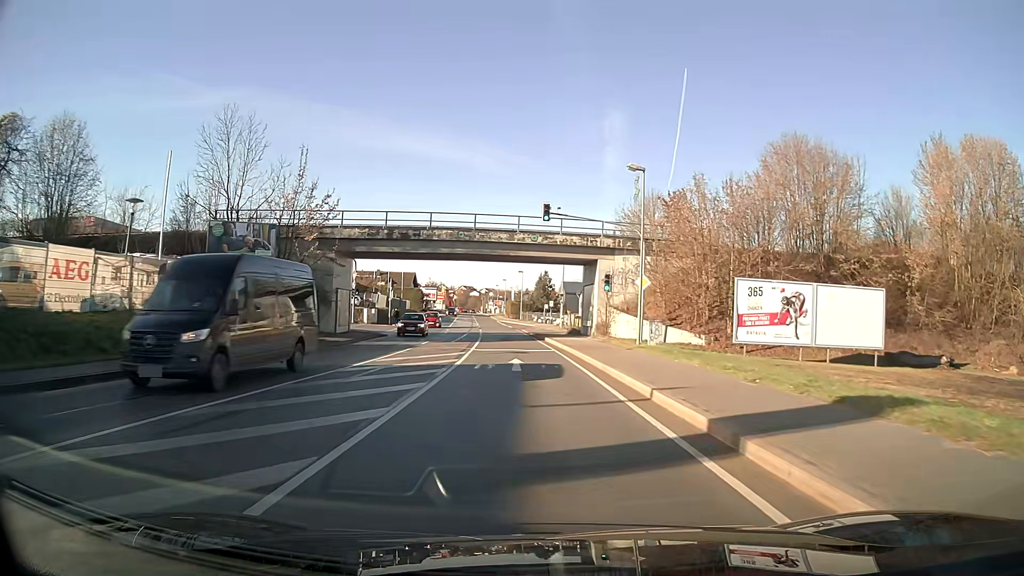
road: primary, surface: asphalt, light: Day
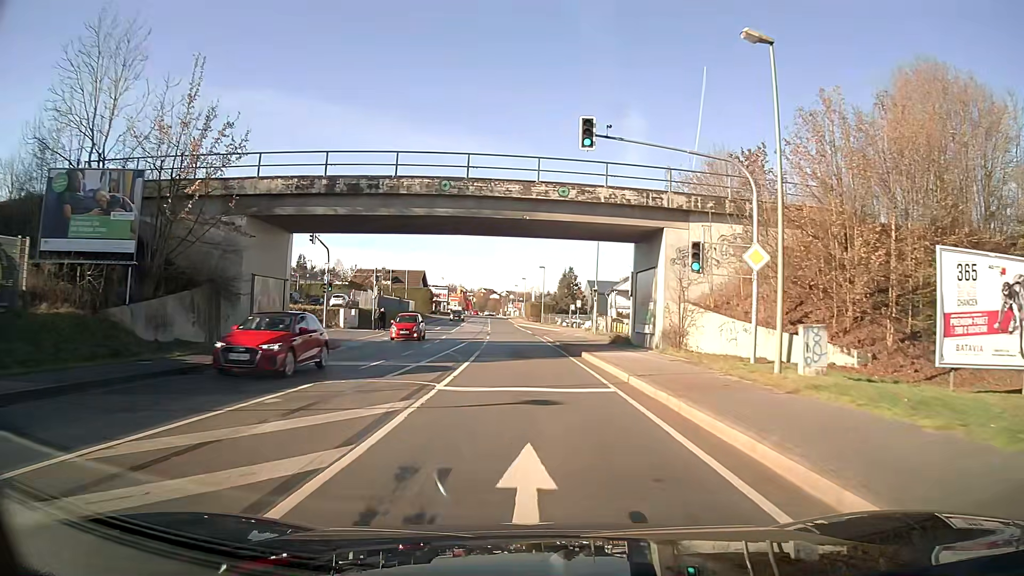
(-0.2, +14.9) m; -2°
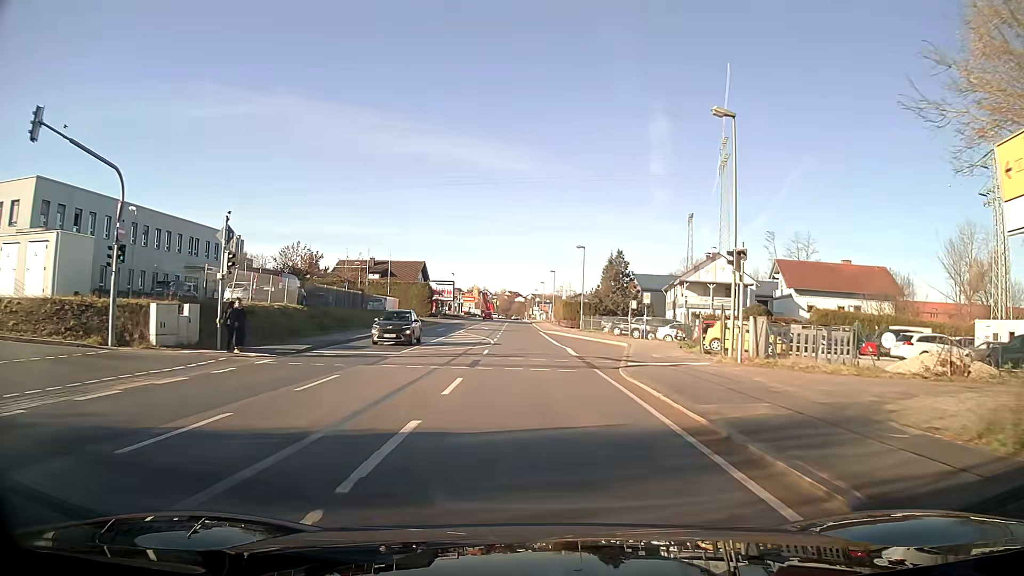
(-0.6, +29.7) m; -2°
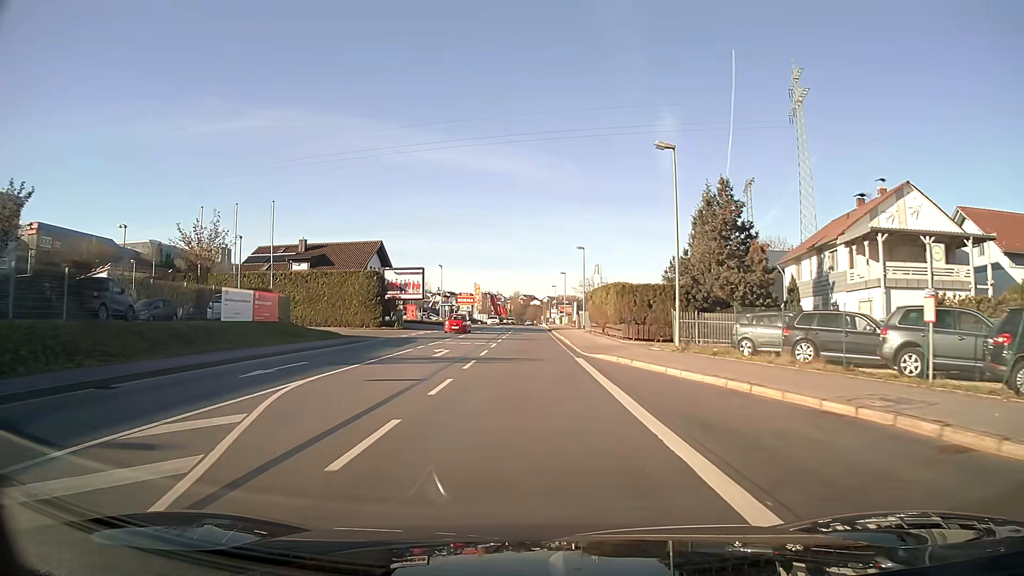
(-0.4, +37.2) m; -2°
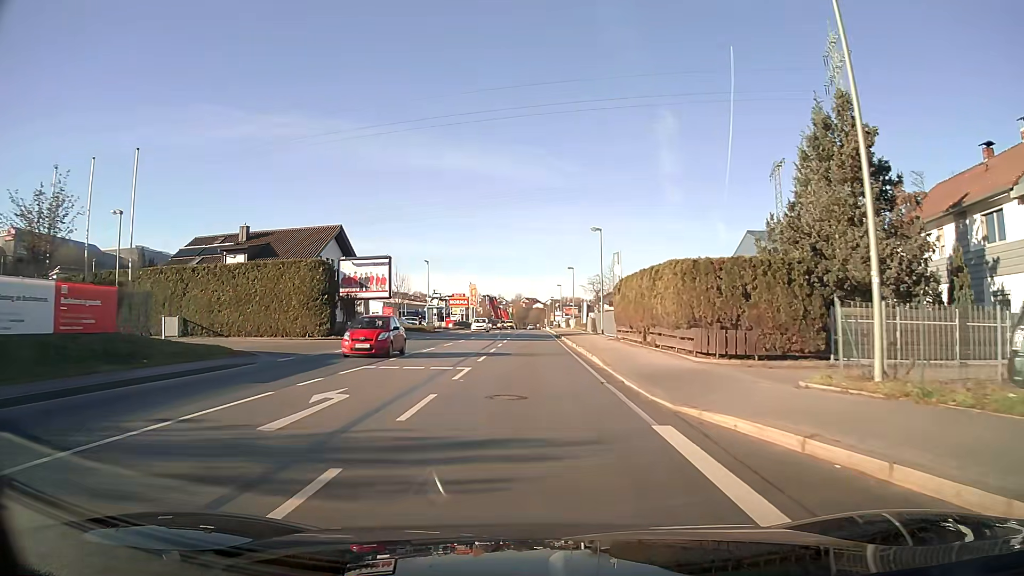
(0.0, +15.0) m; 0°
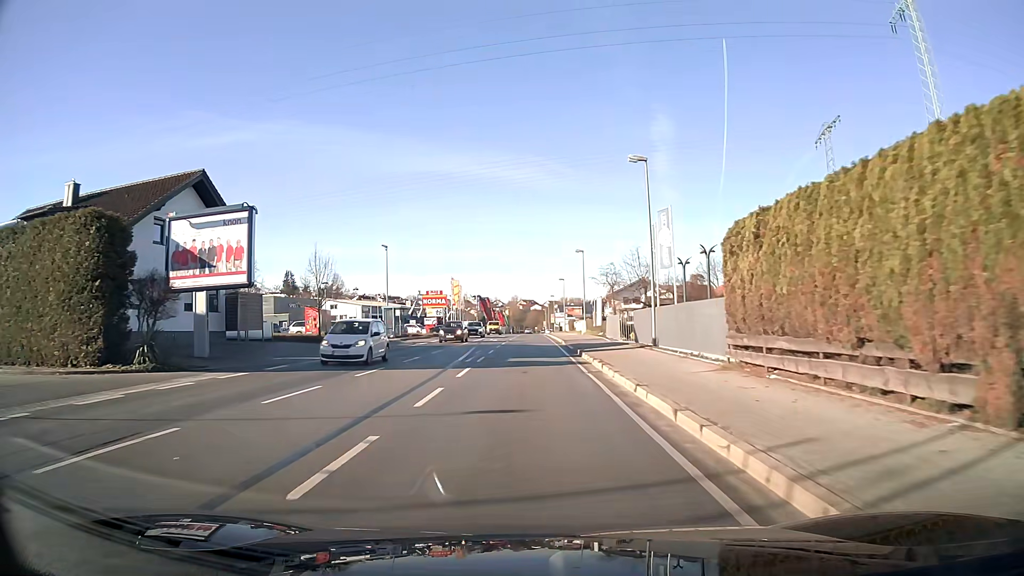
(+0.1, +22.7) m; 0°
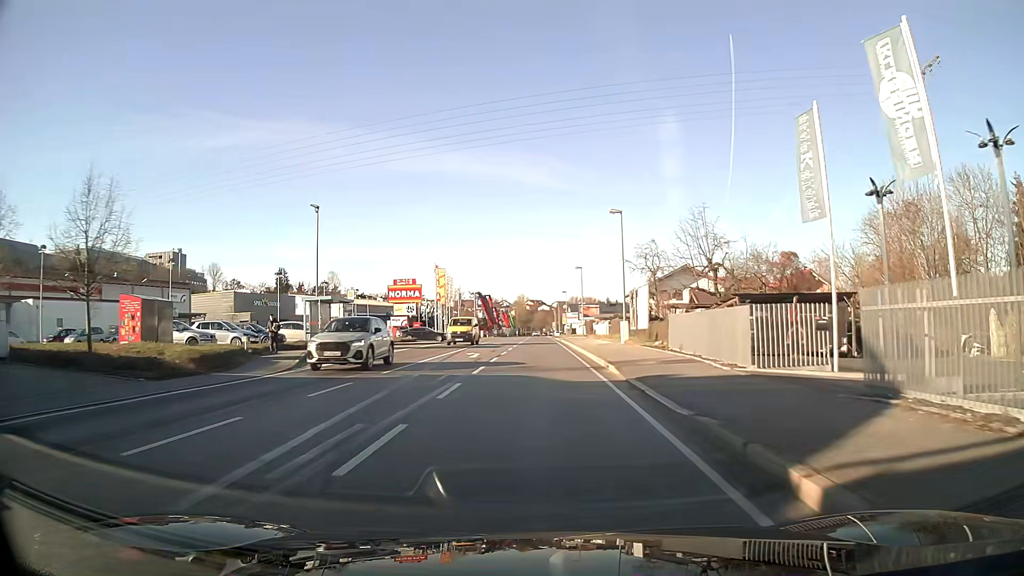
(-0.1, +23.1) m; 0°
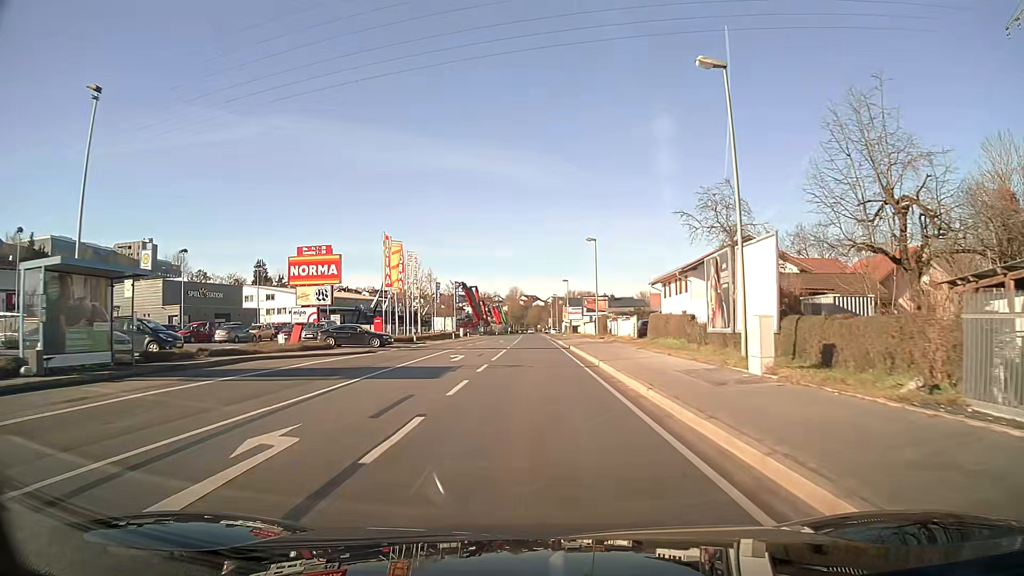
(+0.1, +23.5) m; 0°
(0, +10) (0, +20) (0, +30) (0, +40) (0, +50) (0, +60) (0, +70) (0, +80) (0, +90) (0, +100) m
